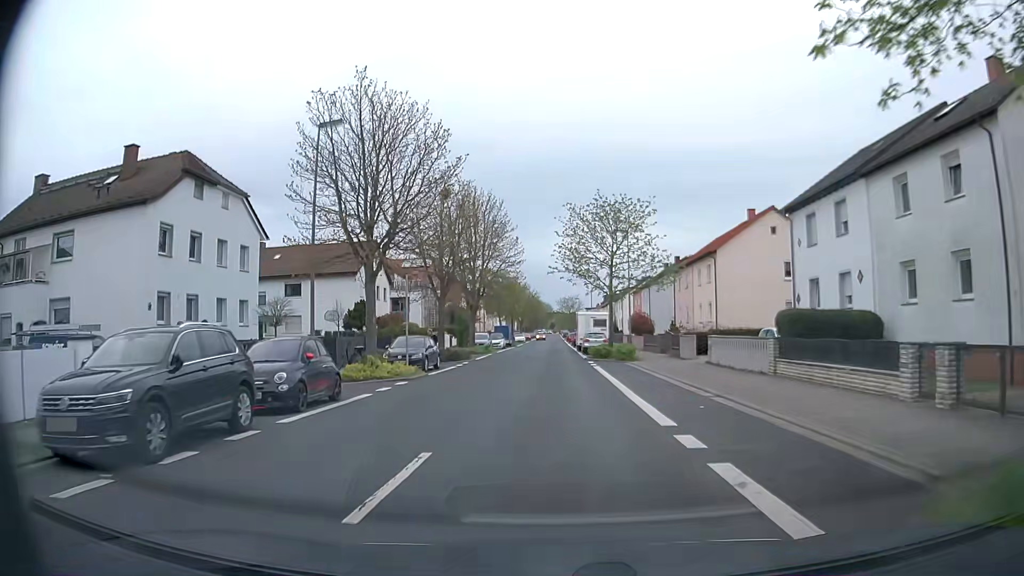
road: unclassified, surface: asphalt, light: Day
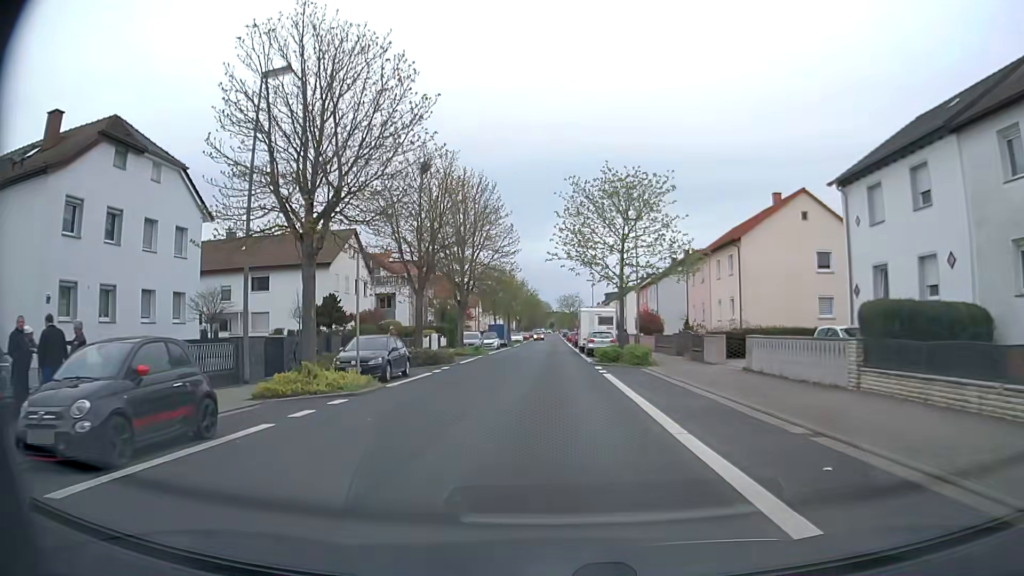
(0.0, +6.1) m; 0°
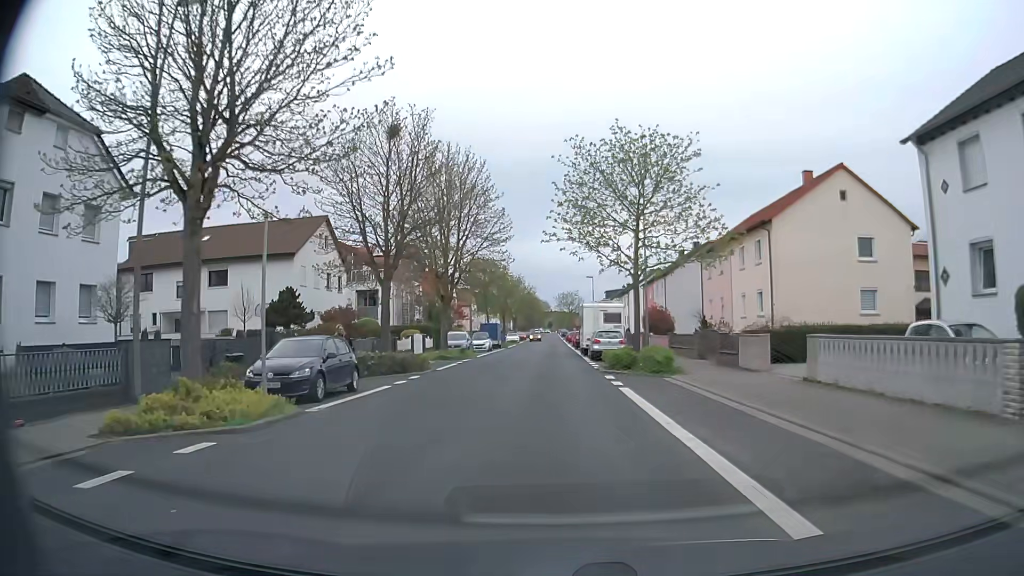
(0.0, +6.1) m; 0°
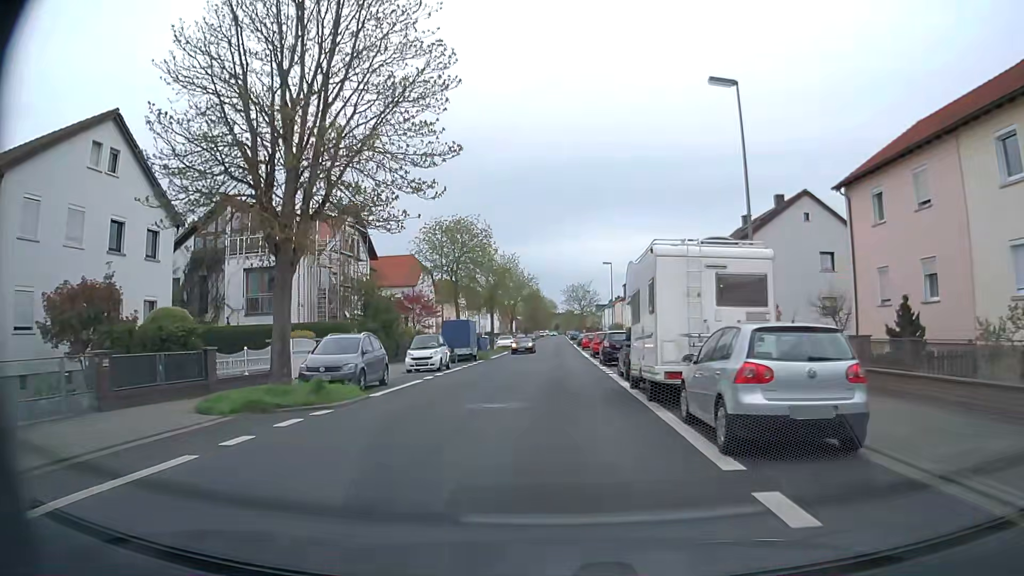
(-0.2, +24.5) m; -1°
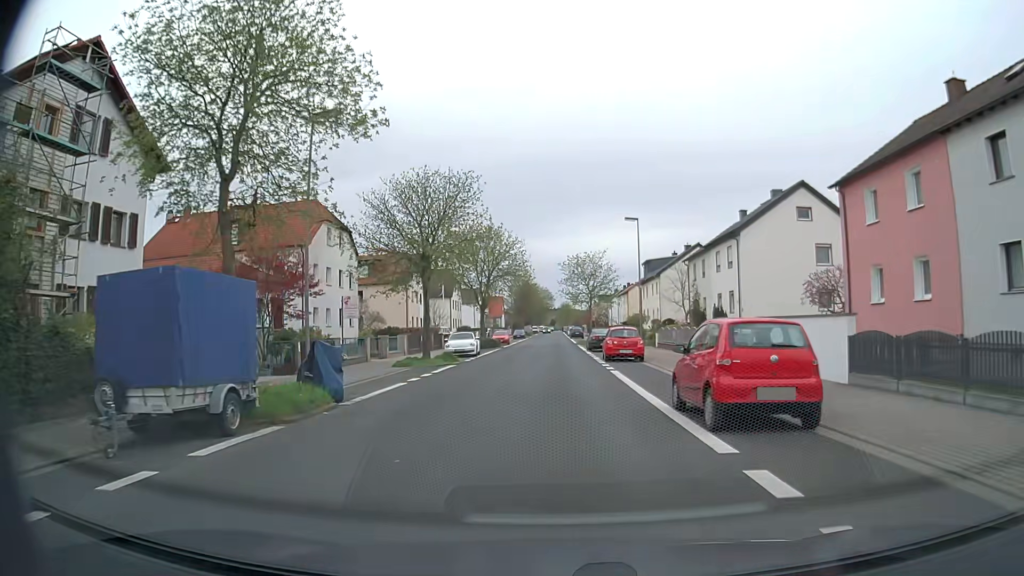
(-0.2, +30.5) m; 0°
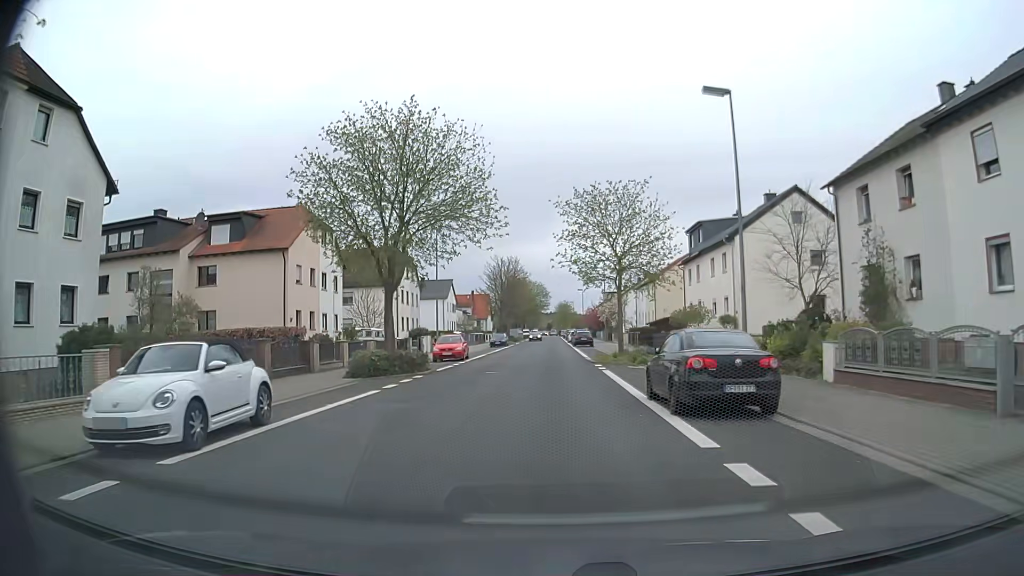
(0.0, +30.6) m; 0°
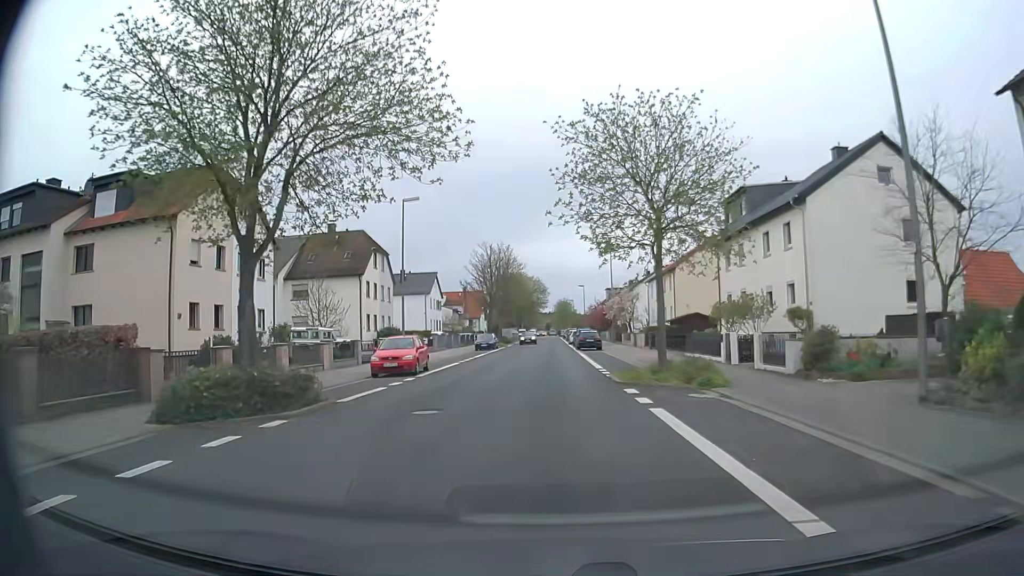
(0.0, +12.1) m; 0°
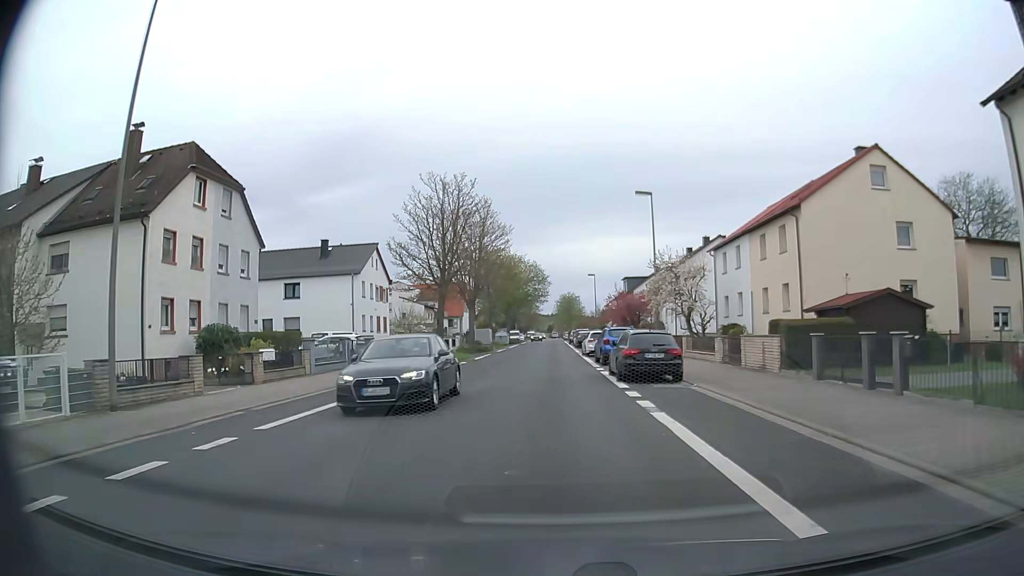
(-0.1, +30.3) m; 0°
(0, +10) (0, +20) (0, +30) (0, +40) (0, +50) (0, +60) (0, +70) (0, +80) (0, +90) (0, +100) m
